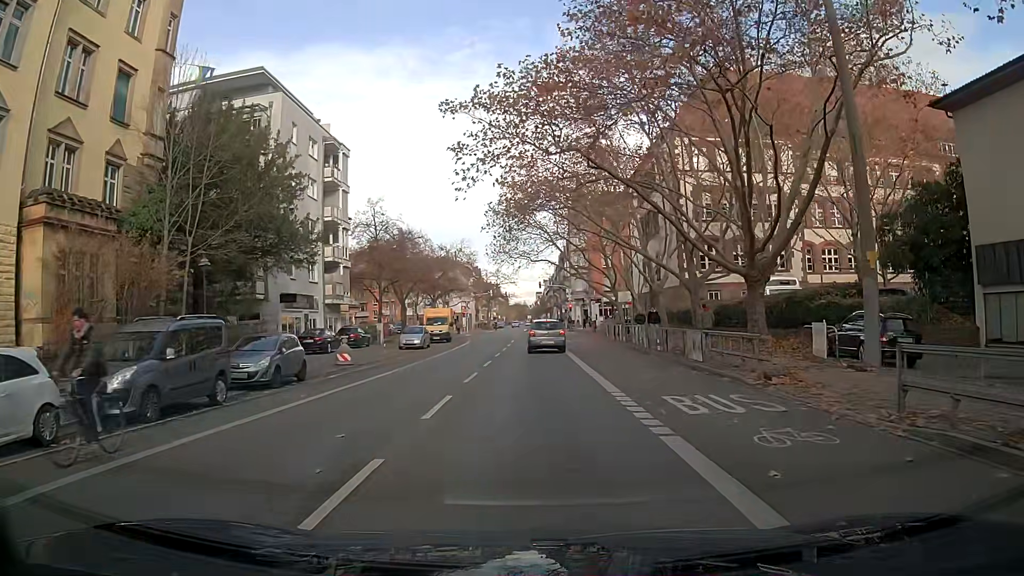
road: secondary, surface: asphalt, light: Day
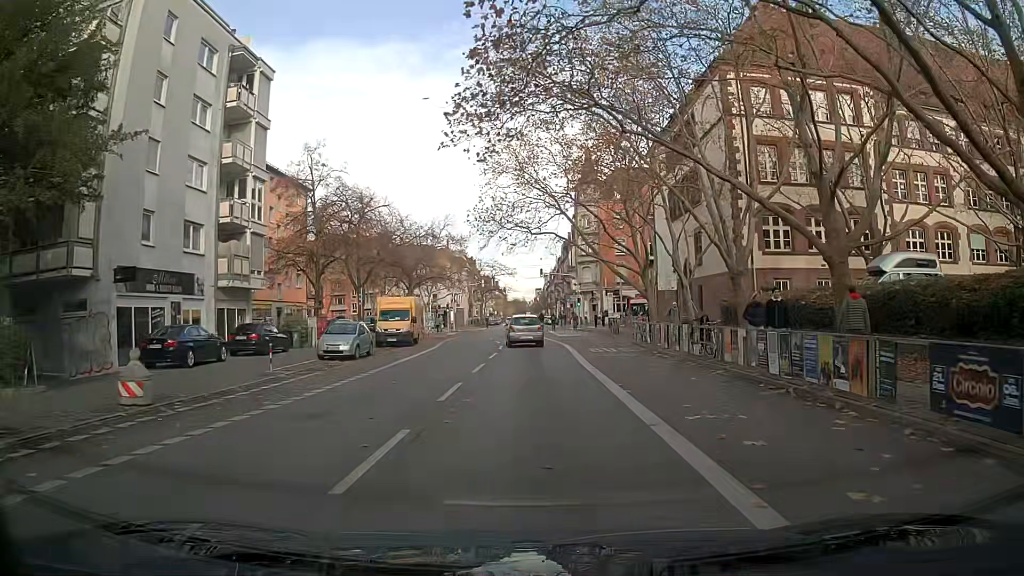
(+0.1, +16.4) m; 0°
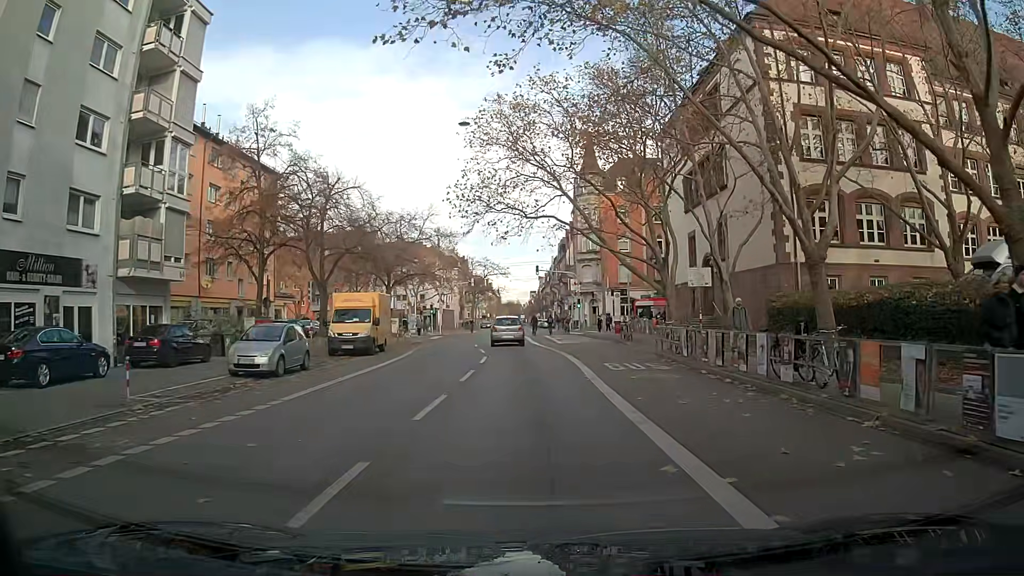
(-0.2, +7.9) m; -1°
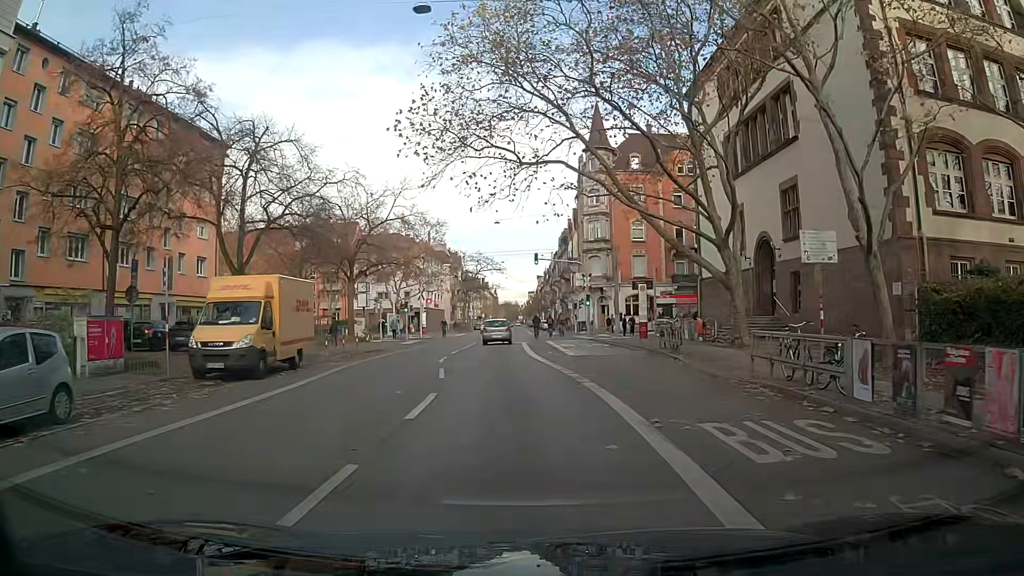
(+0.4, +12.3) m; +2°
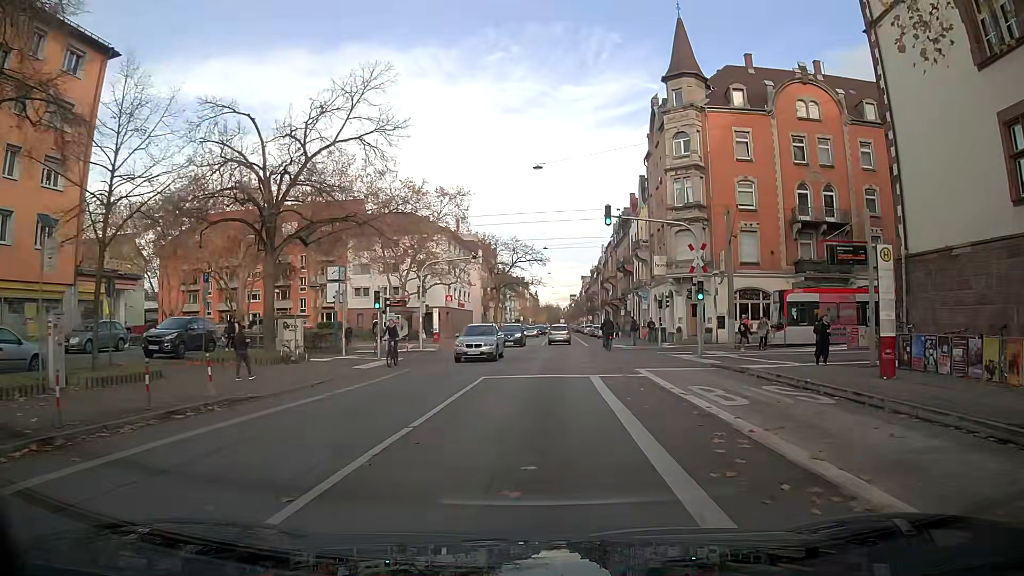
(-0.9, +22.8) m; -3°
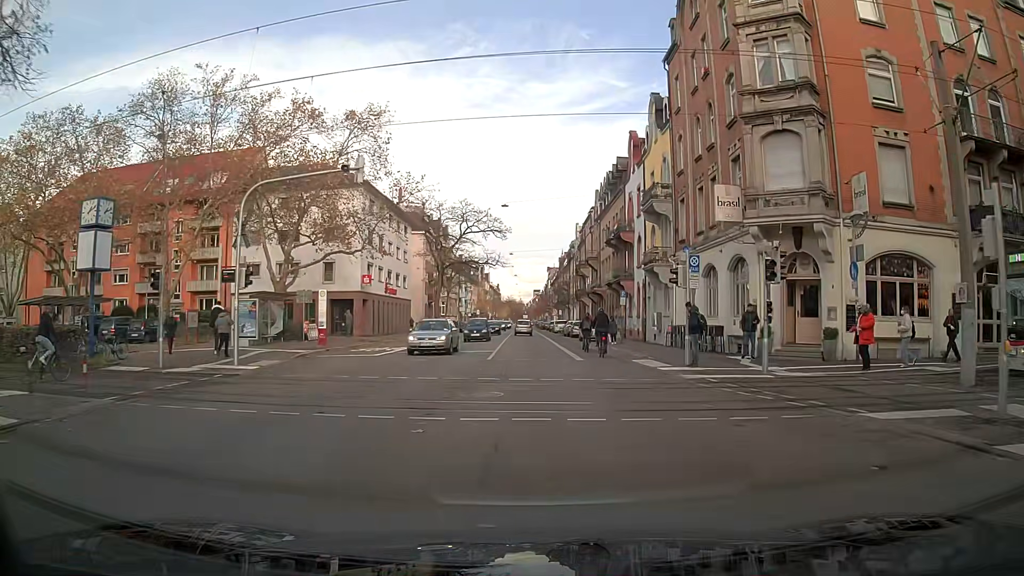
(+0.8, +23.4) m; +3°
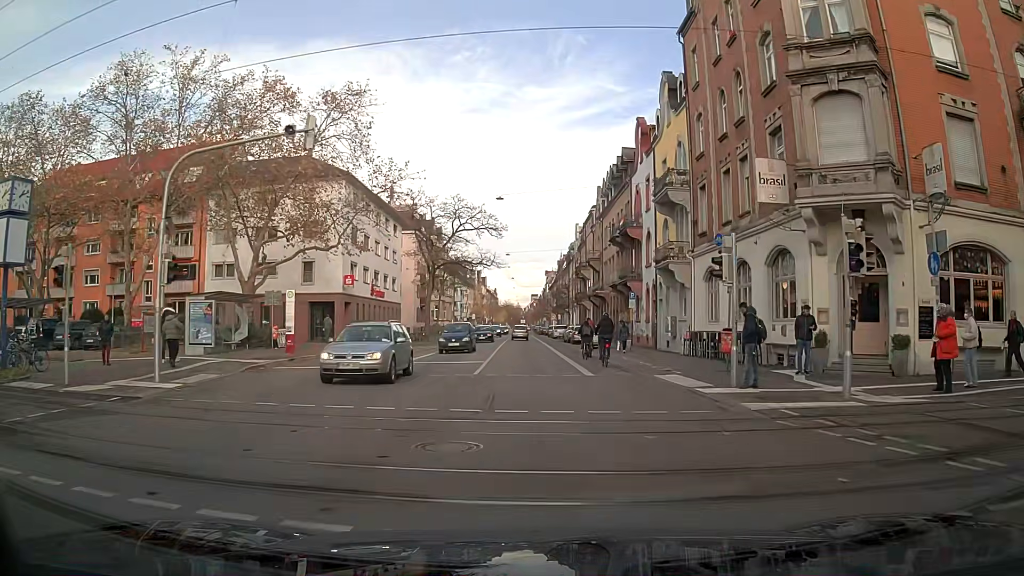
(0.0, +4.7) m; 0°
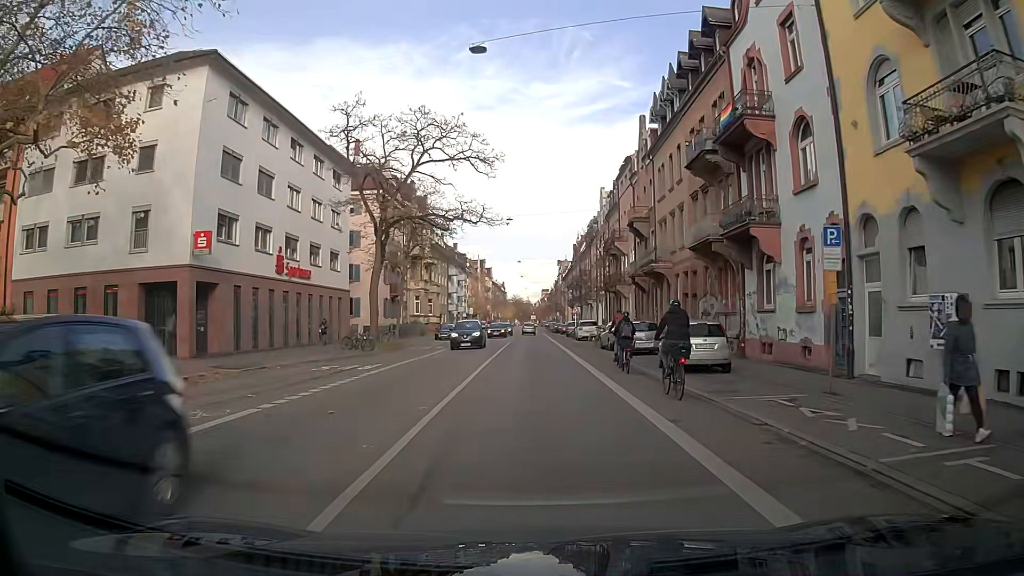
(-0.1, +24.6) m; -1°
